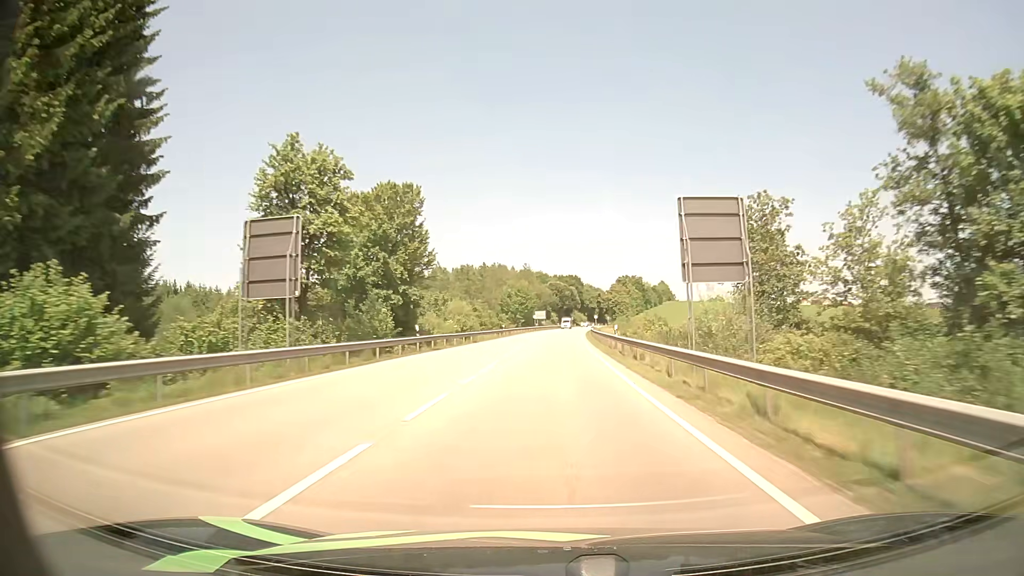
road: primary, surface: asphalt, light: Day
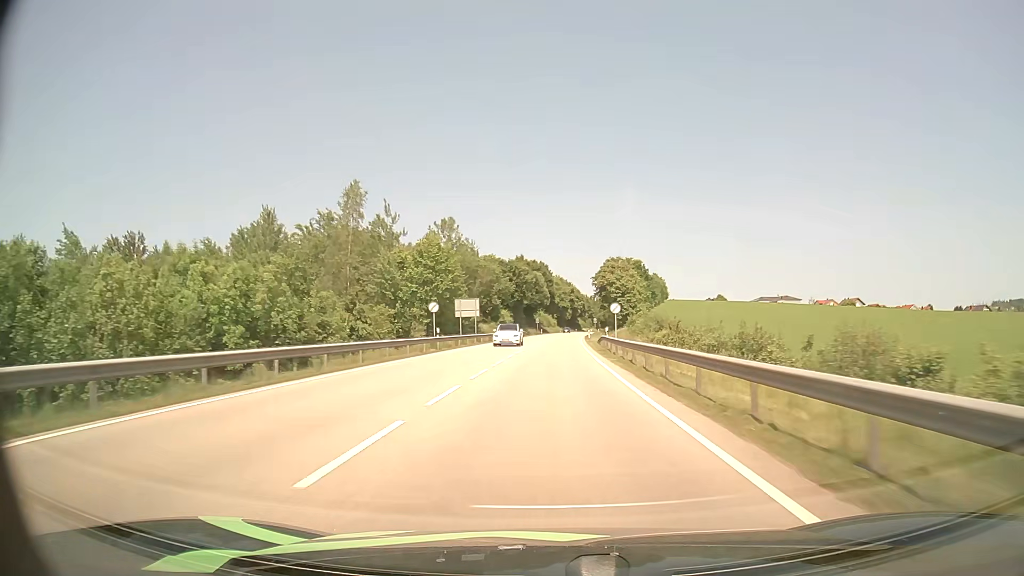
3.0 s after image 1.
(+2.1, +82.2) m; +3°
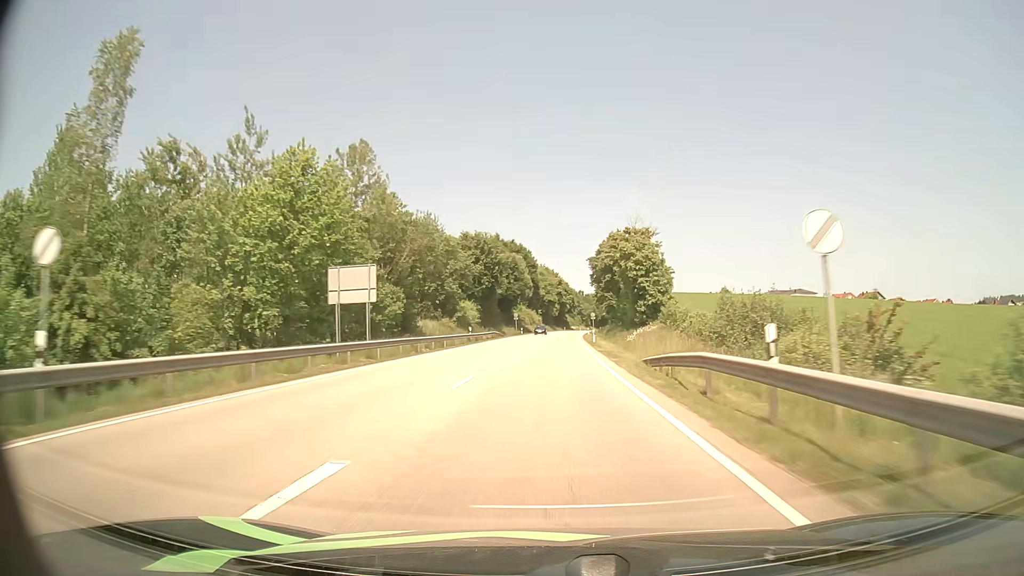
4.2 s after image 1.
(+0.5, +33.4) m; +1°
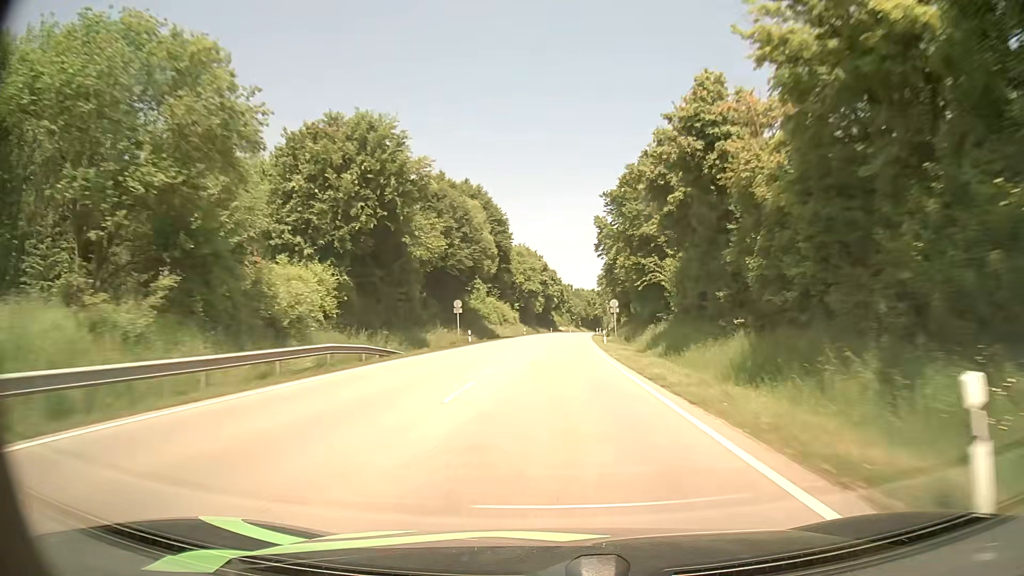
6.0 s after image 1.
(+0.6, +51.1) m; +1°
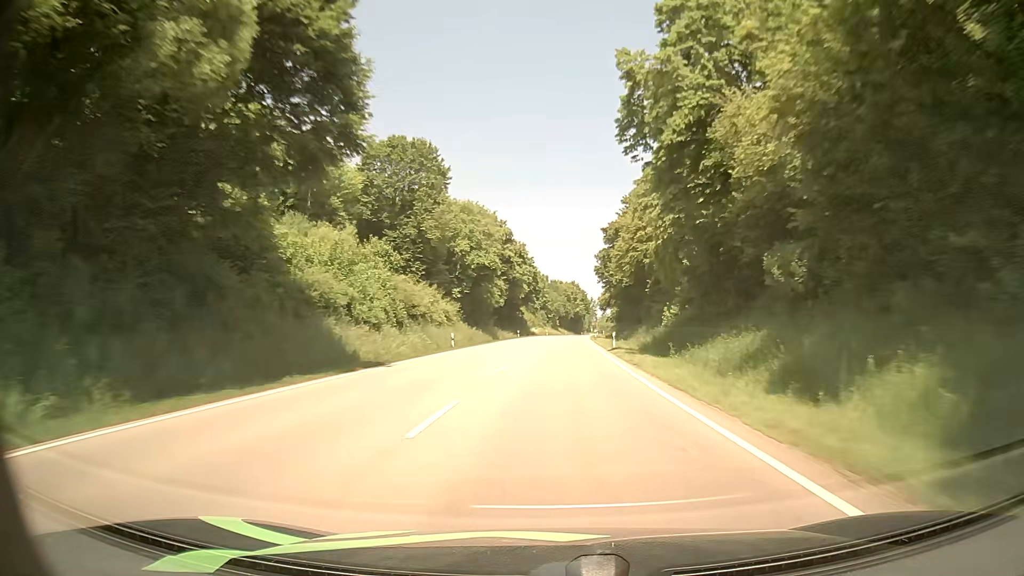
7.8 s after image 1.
(+1.1, +51.6) m; +2°
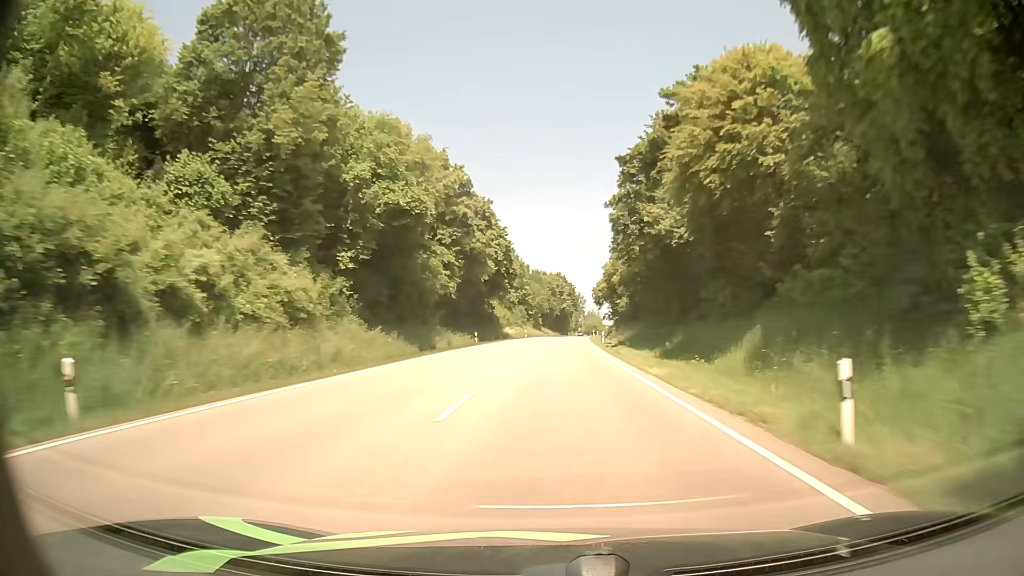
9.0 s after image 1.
(+0.4, +34.6) m; +1°
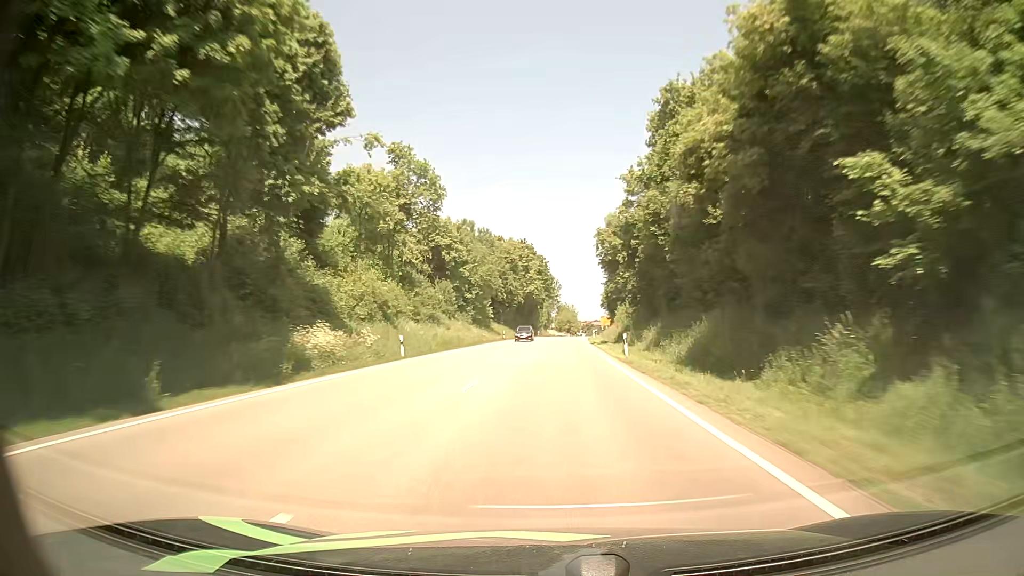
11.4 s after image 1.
(+2.0, +68.8) m; +3°
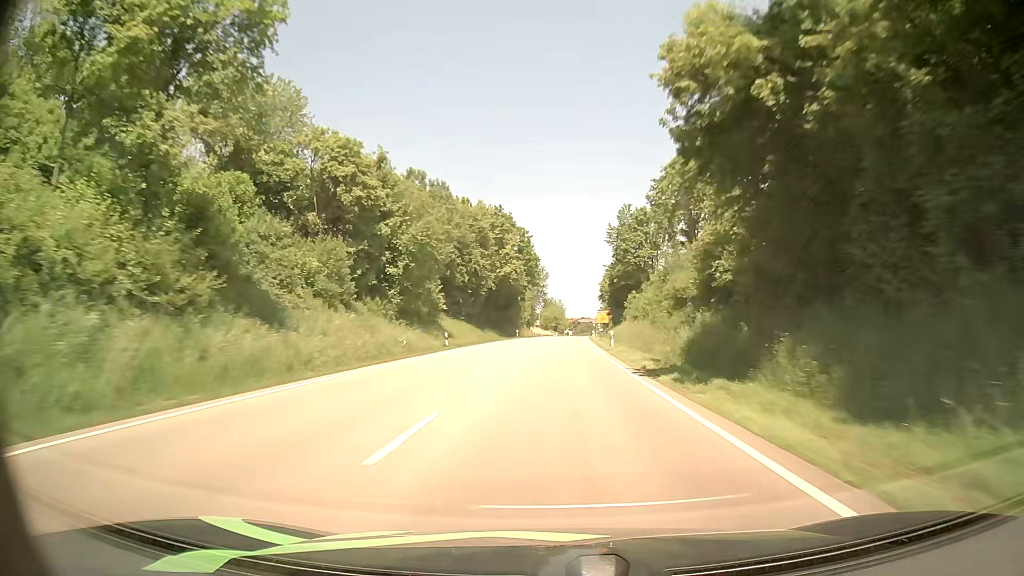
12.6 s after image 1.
(+0.3, +34.3) m; +1°
(0, +10) (0, +20) (0, +30) (0, +40) (+1, +50) (+1, +60) (+1, +70) (+2, +80) (+2, +90) (+3, +100) m
